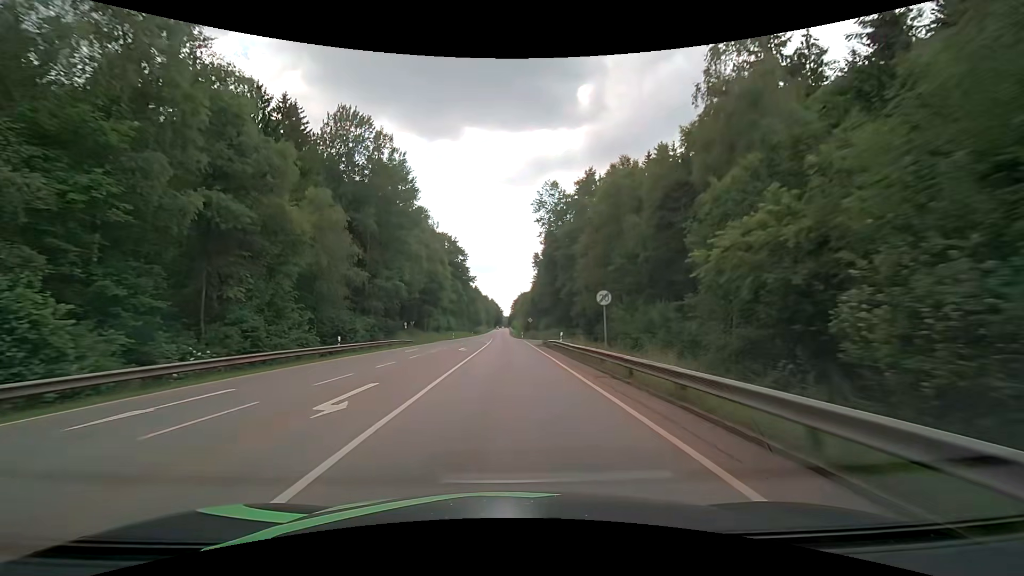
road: secondary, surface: asphalt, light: Day
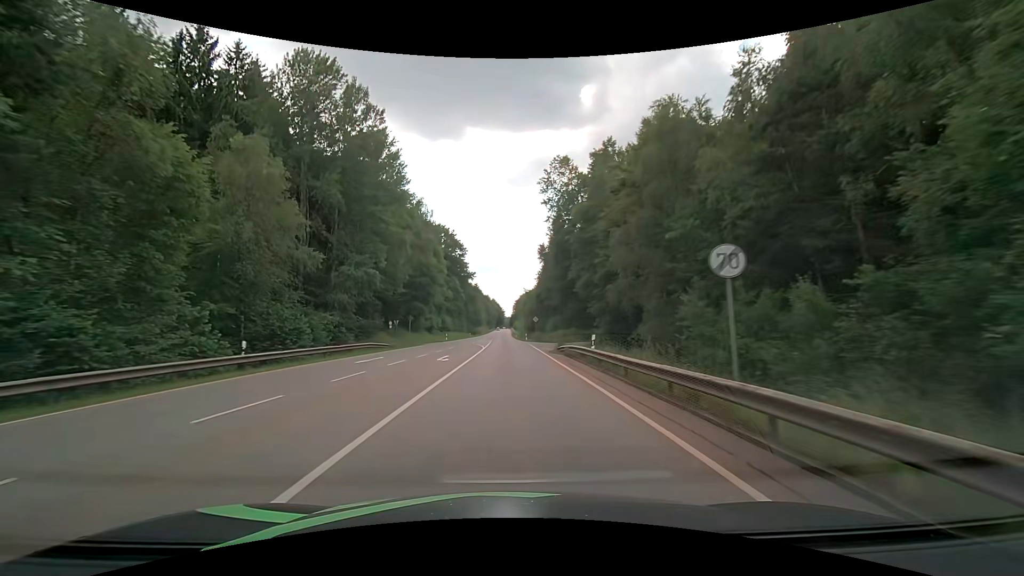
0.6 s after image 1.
(0.0, +11.2) m; 0°
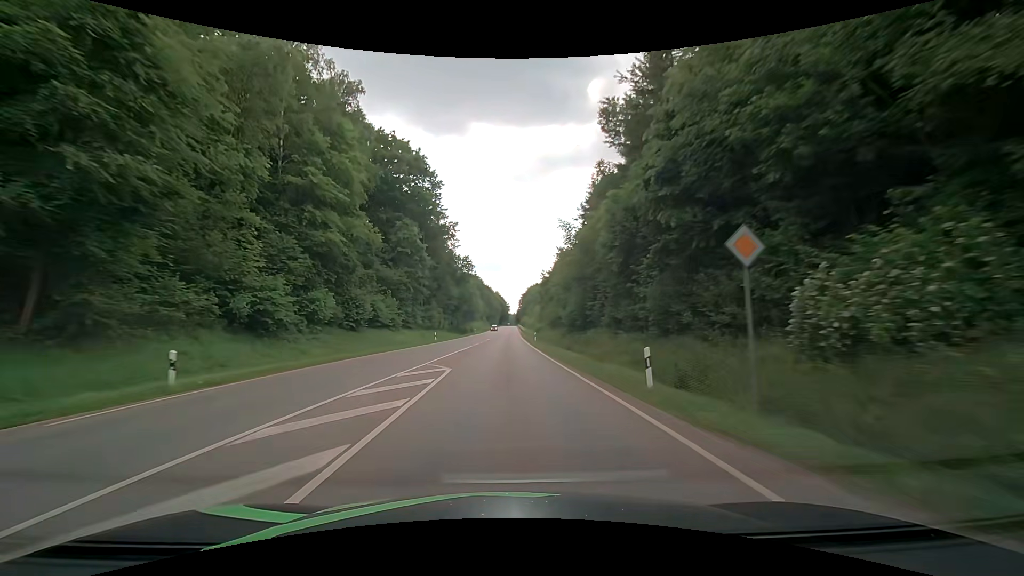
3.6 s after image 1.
(-0.8, +60.6) m; -1°
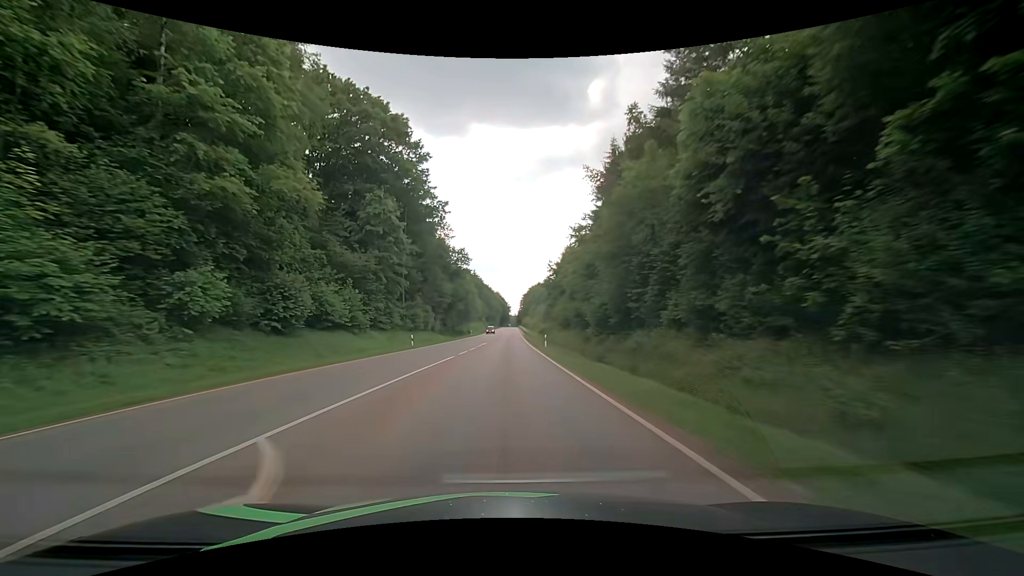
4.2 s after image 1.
(0.0, +13.0) m; 0°
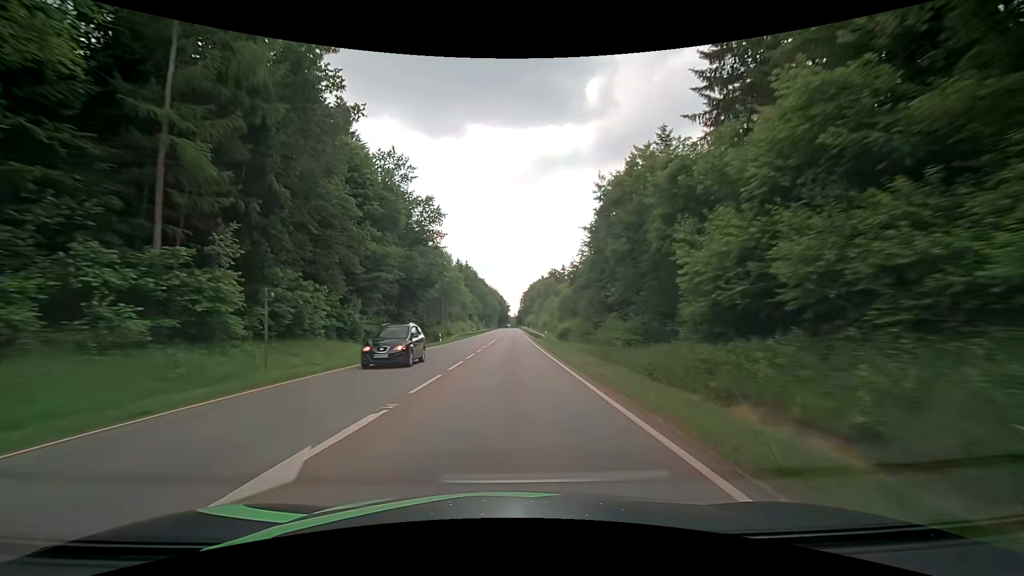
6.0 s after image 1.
(0.0, +40.1) m; 0°
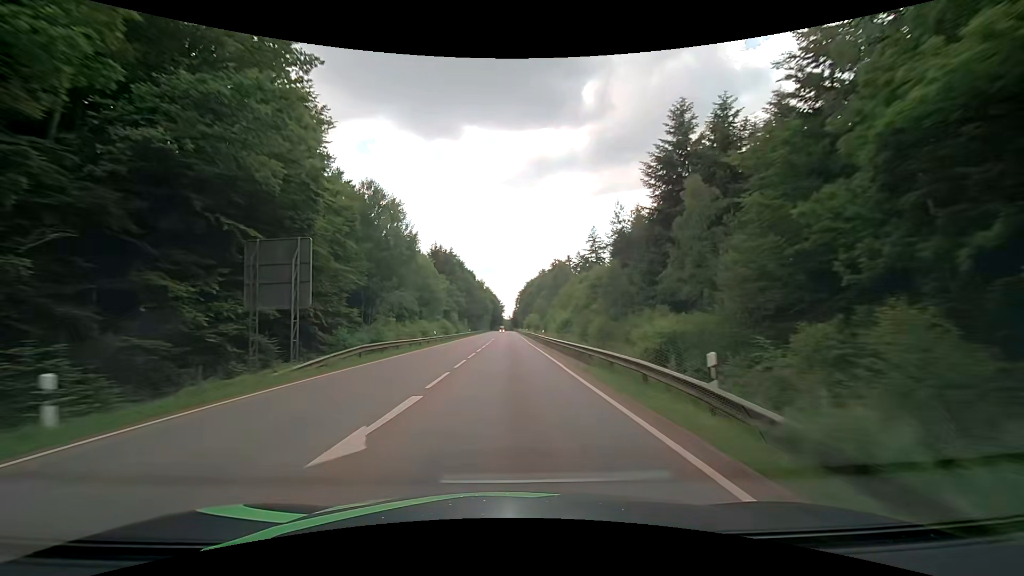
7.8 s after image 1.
(+0.4, +41.1) m; +1°
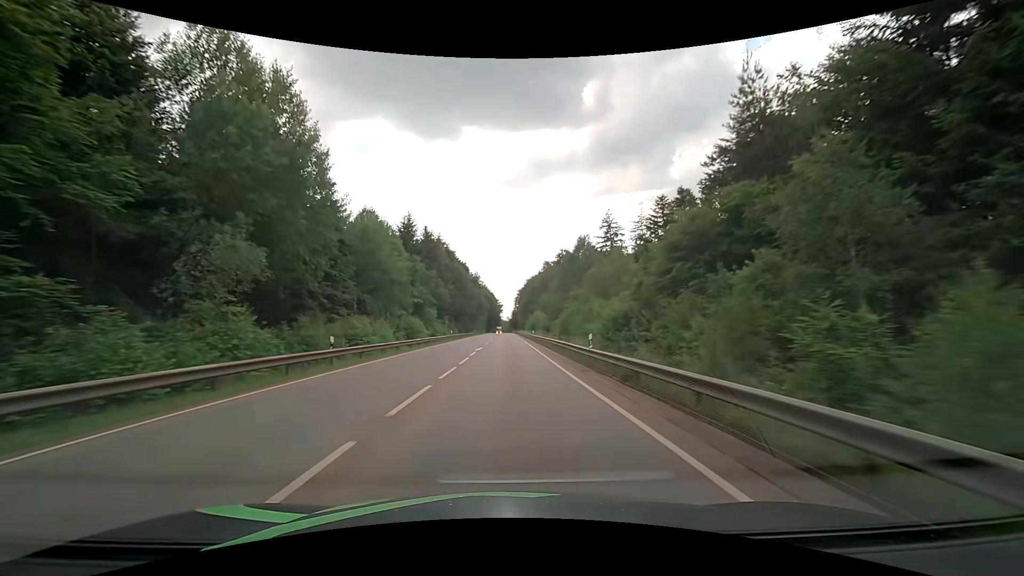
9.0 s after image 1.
(+0.1, +27.7) m; 0°
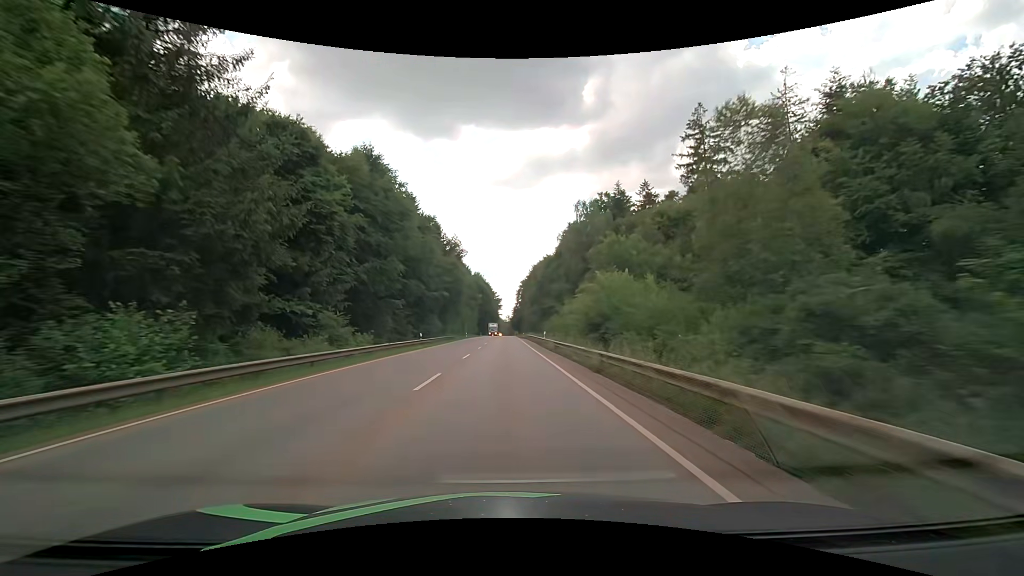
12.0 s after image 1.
(+0.1, +69.9) m; 0°
(0, +10) (0, +20) (0, +30) (0, +40) (0, +50) (-1, +60) (-1, +70) (-1, +80) (-1, +90) (-1, +100) m
